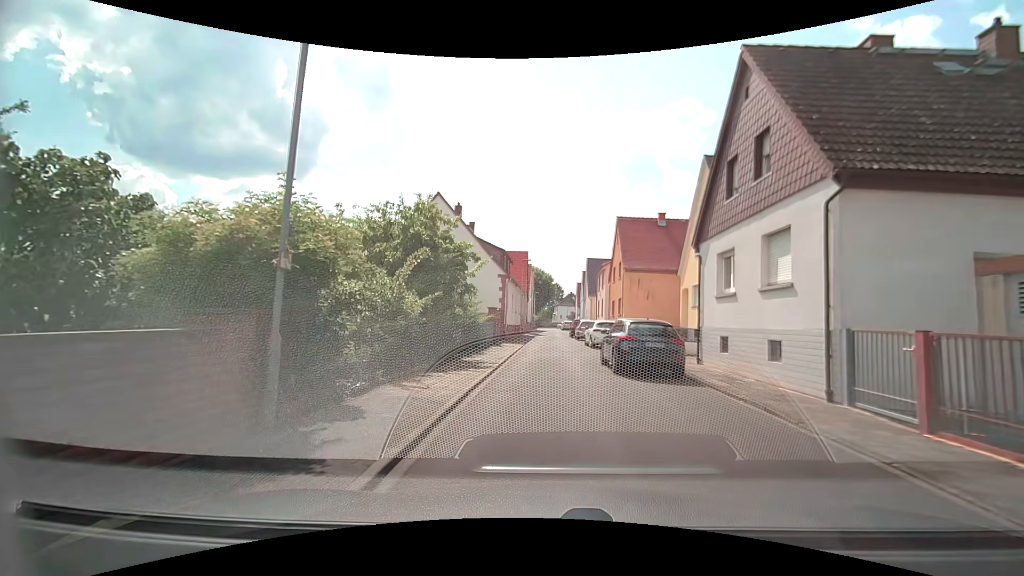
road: residential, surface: asphalt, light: Day
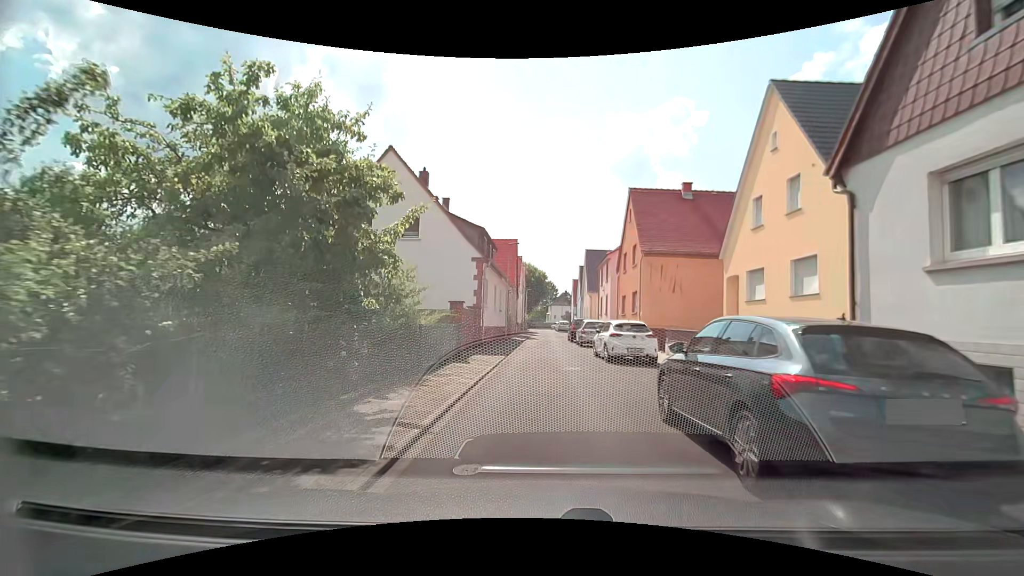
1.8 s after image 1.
(+0.3, +8.8) m; +2°
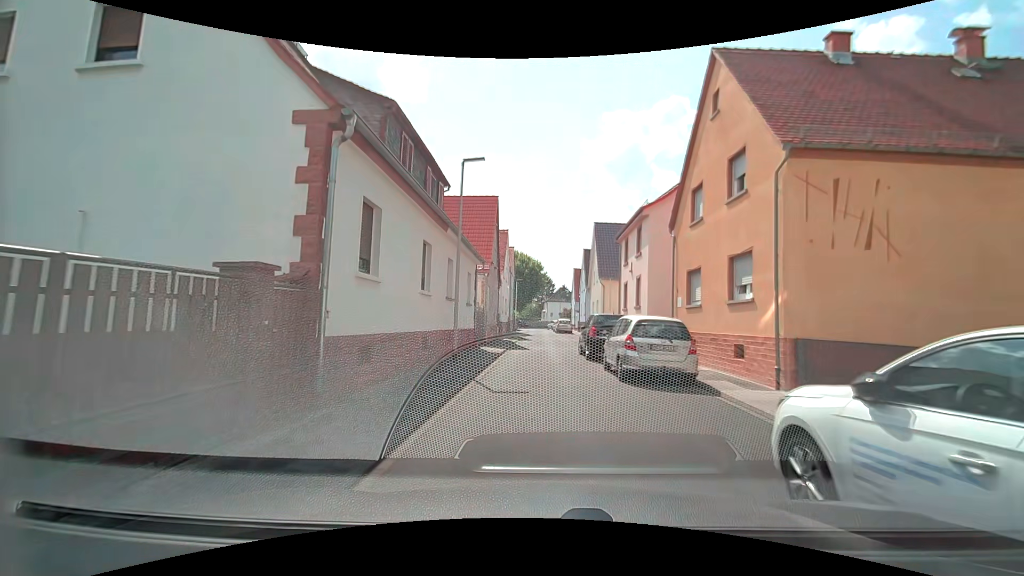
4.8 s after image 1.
(+0.3, +16.2) m; +3°
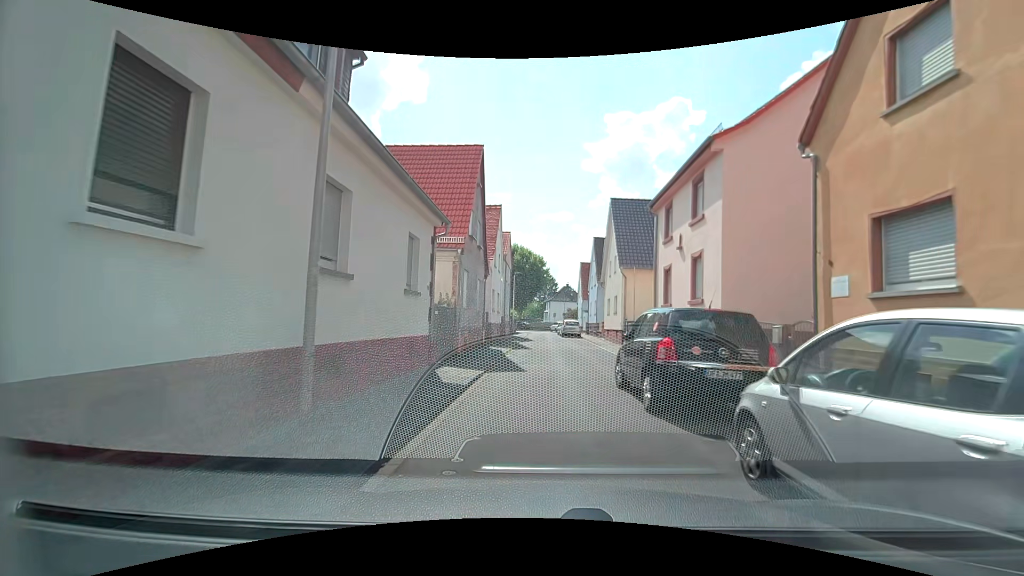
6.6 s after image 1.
(-0.3, +9.5) m; -1°
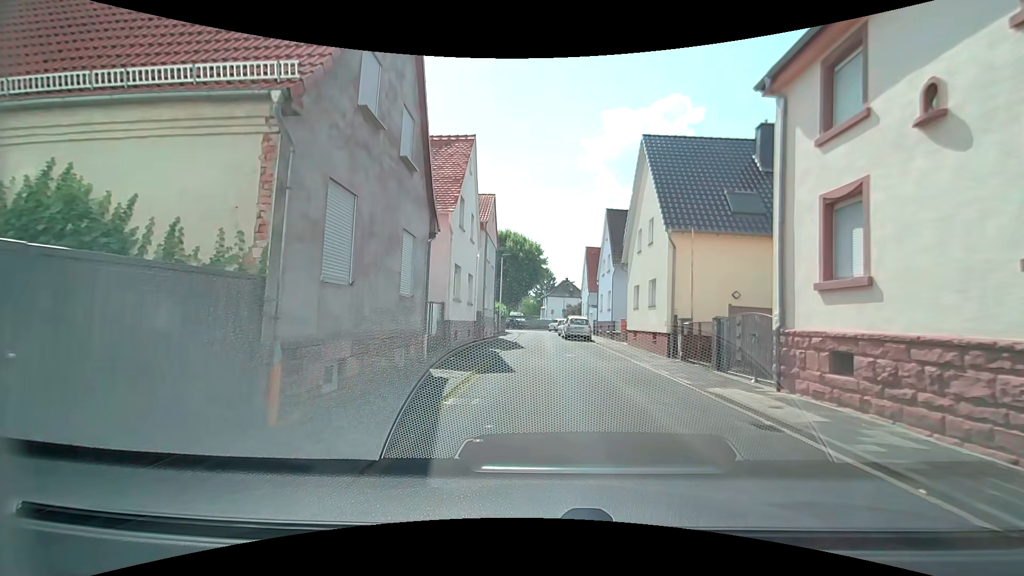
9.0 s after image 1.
(-0.2, +12.1) m; 0°
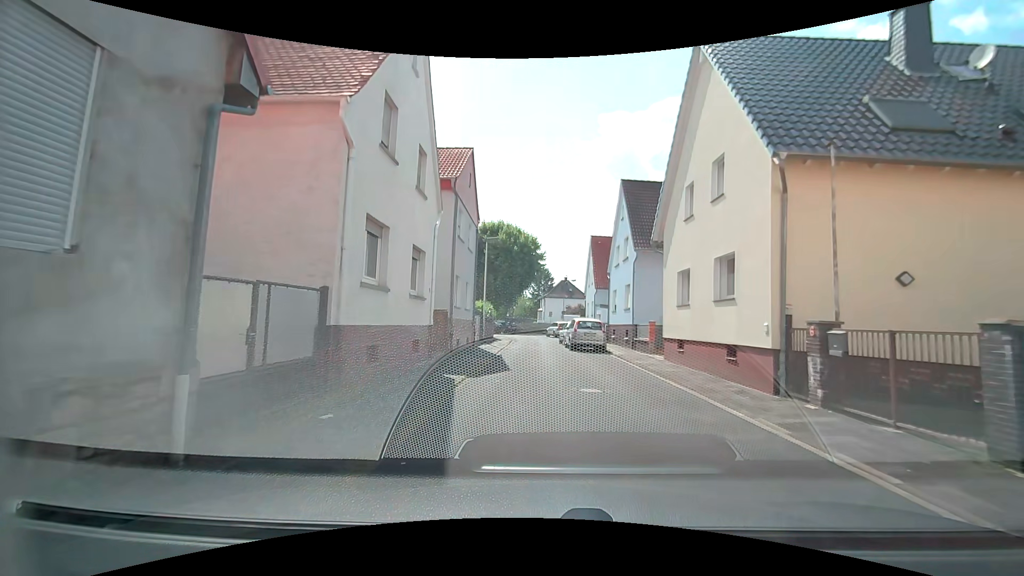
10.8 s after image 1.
(-0.1, +8.9) m; -1°
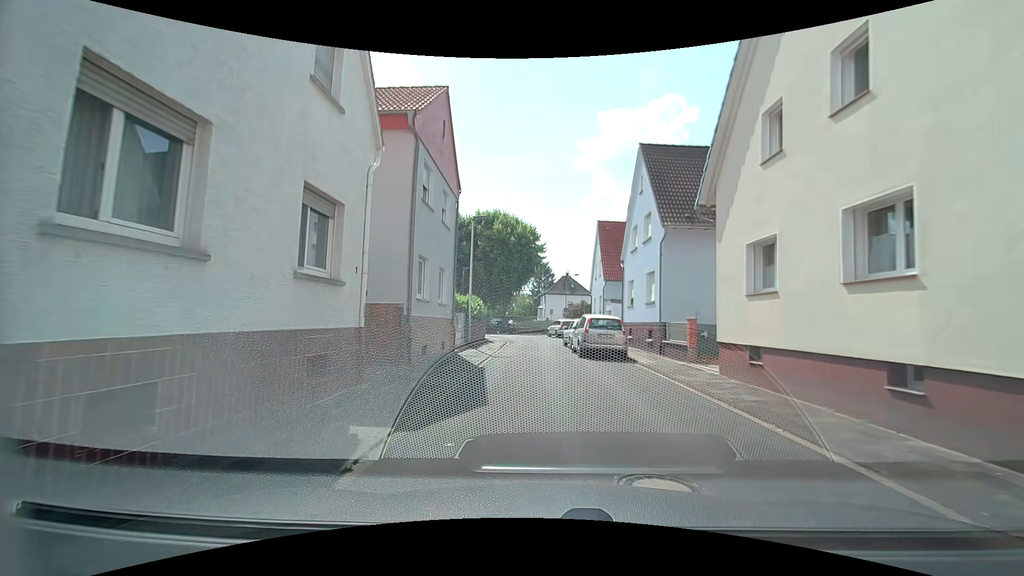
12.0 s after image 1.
(0.0, +5.8) m; -1°
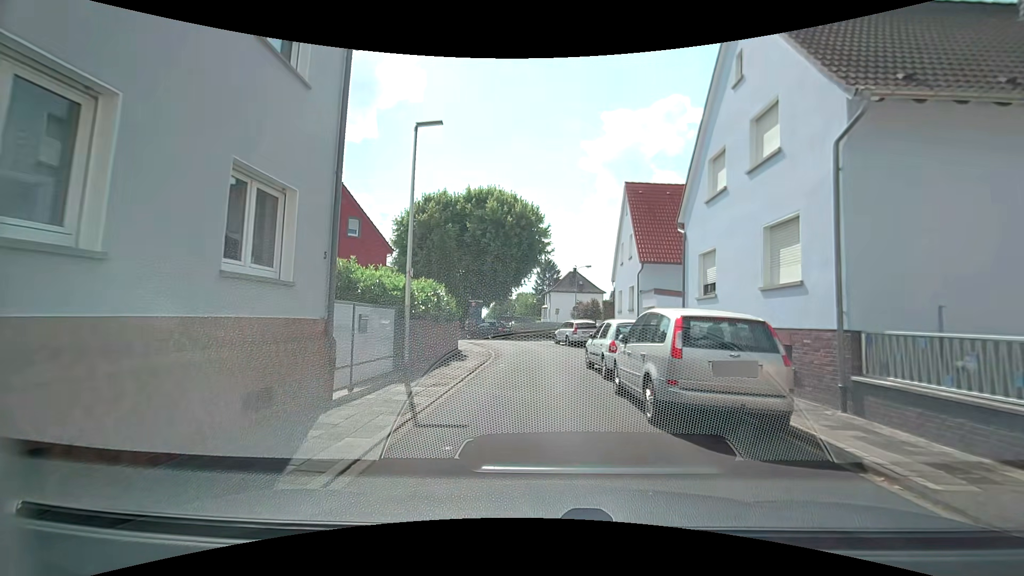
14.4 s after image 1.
(+0.2, +11.5) m; +1°
